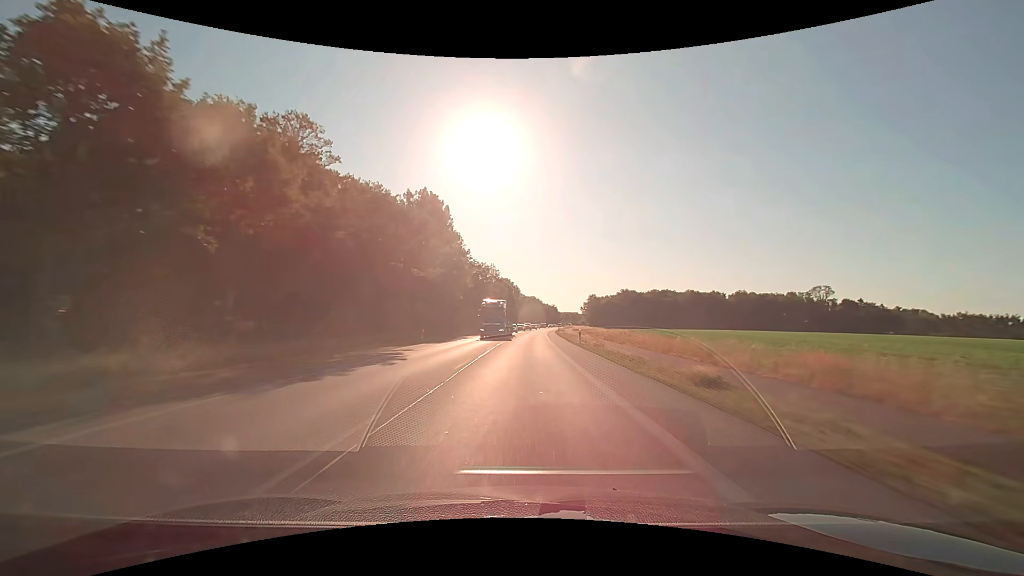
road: primary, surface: asphalt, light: Day
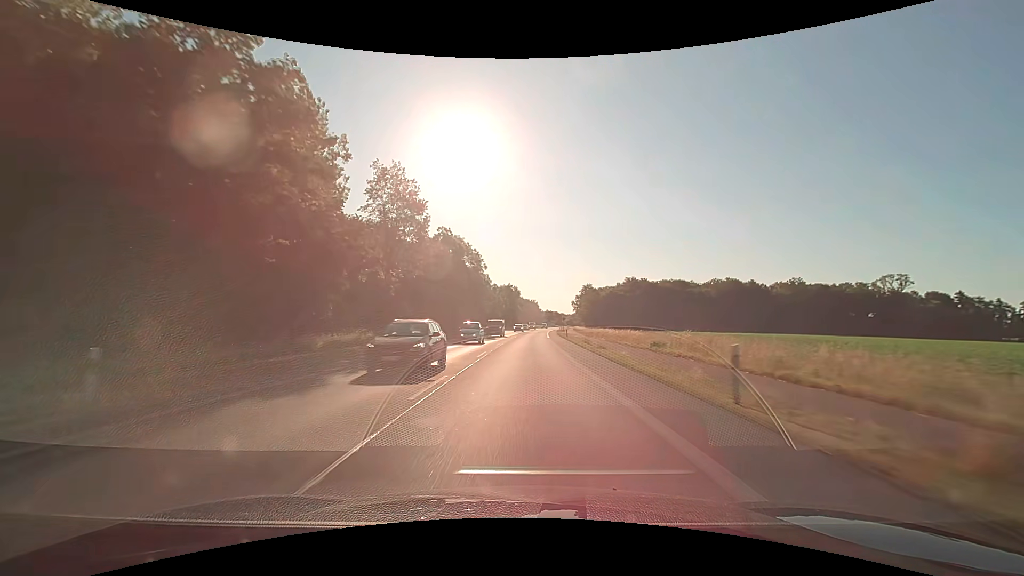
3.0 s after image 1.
(+1.8, +79.0) m; +3°
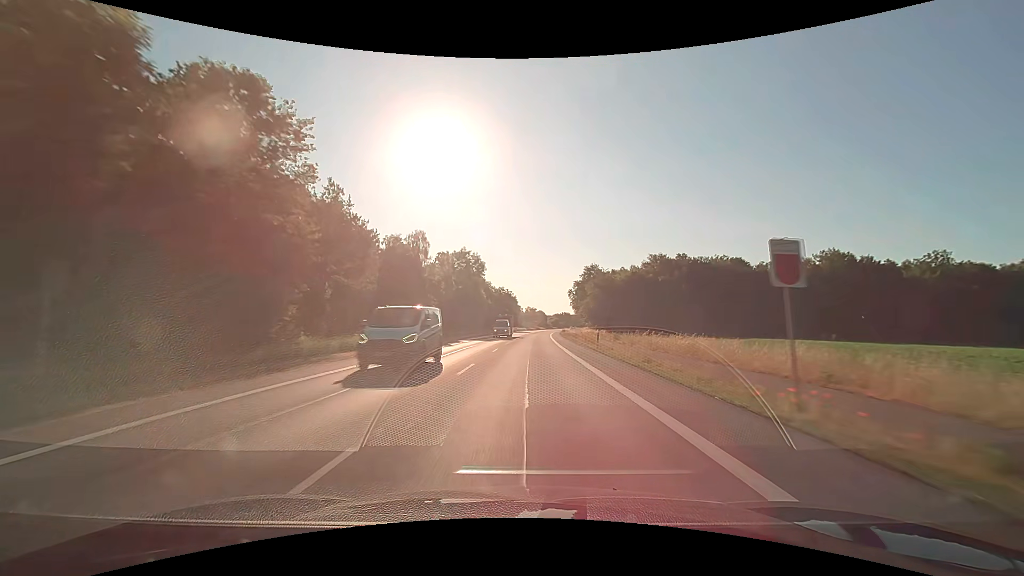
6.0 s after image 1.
(+1.6, +78.9) m; +2°
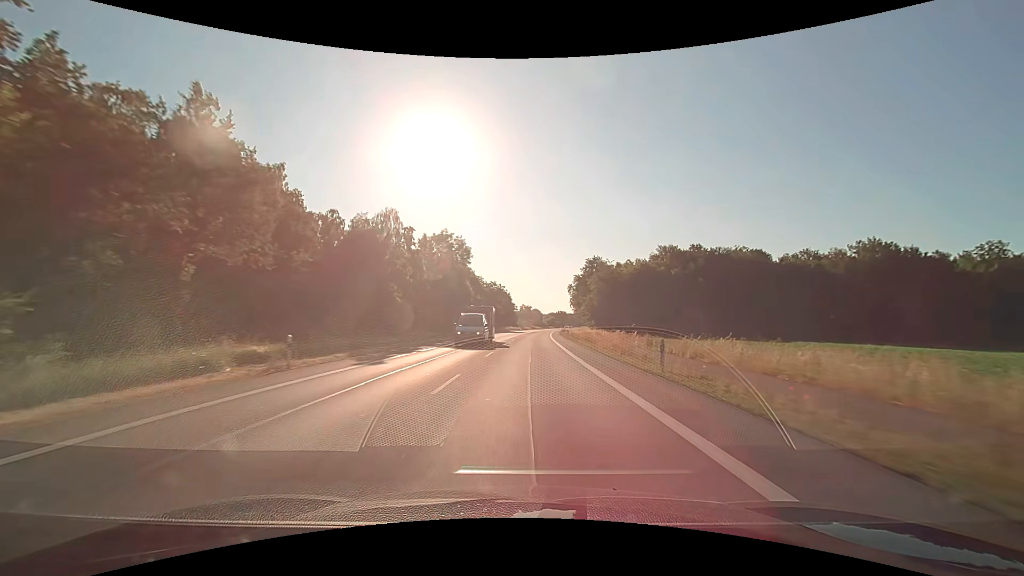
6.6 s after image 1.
(+0.1, +15.8) m; +1°
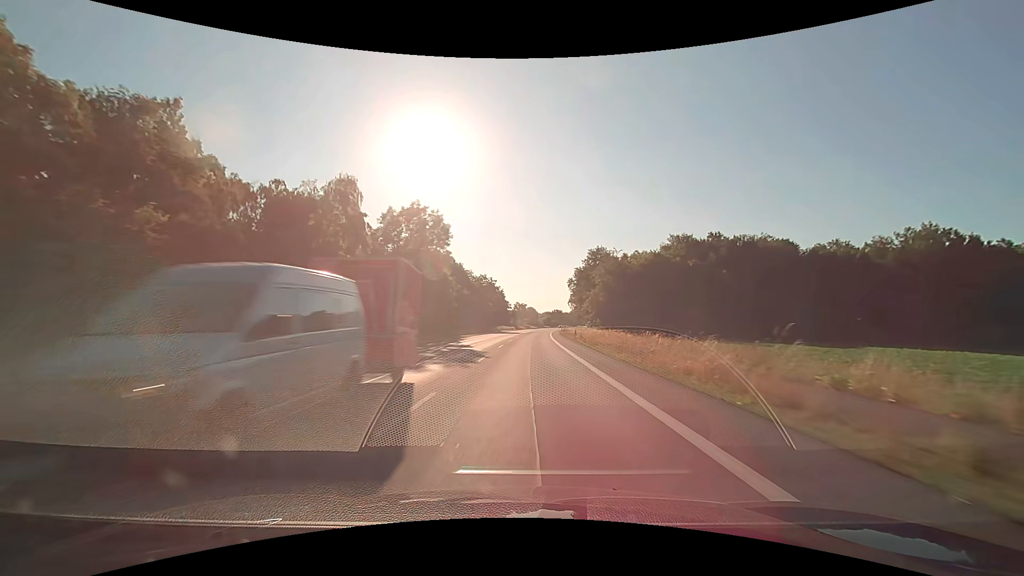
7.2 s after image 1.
(+0.1, +15.8) m; +1°
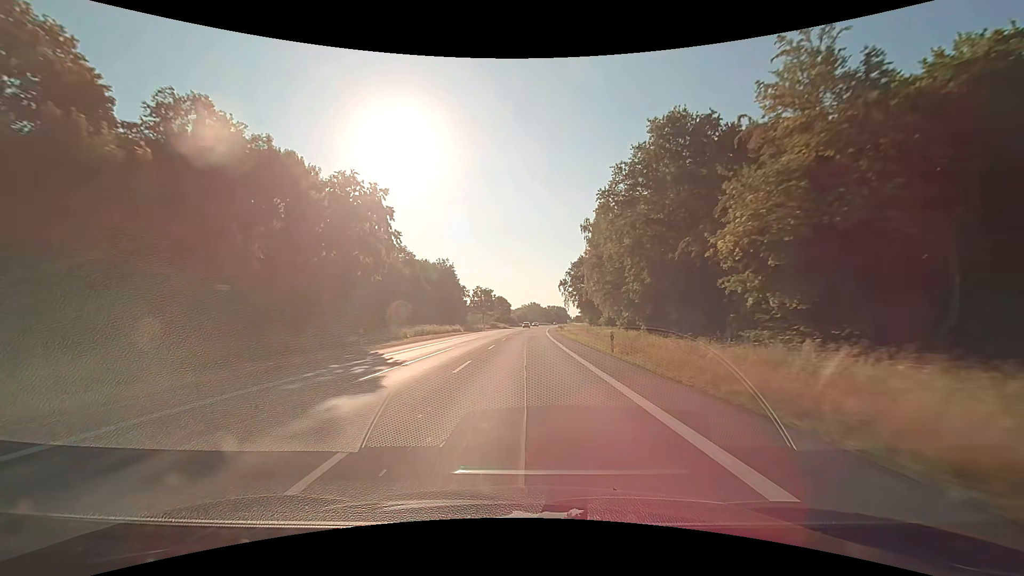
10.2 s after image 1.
(+1.9, +76.5) m; +3°
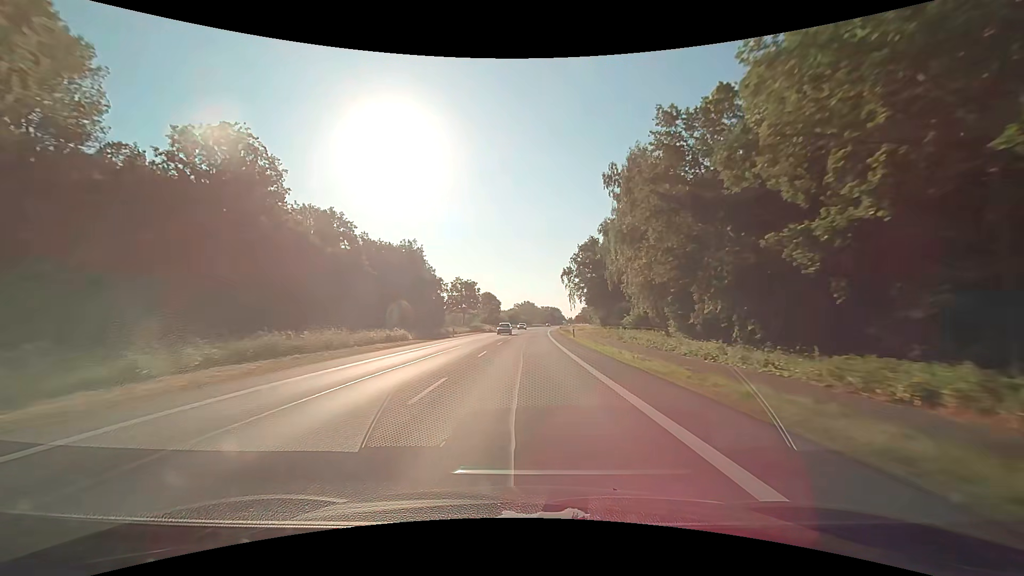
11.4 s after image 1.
(+0.3, +28.8) m; +1°
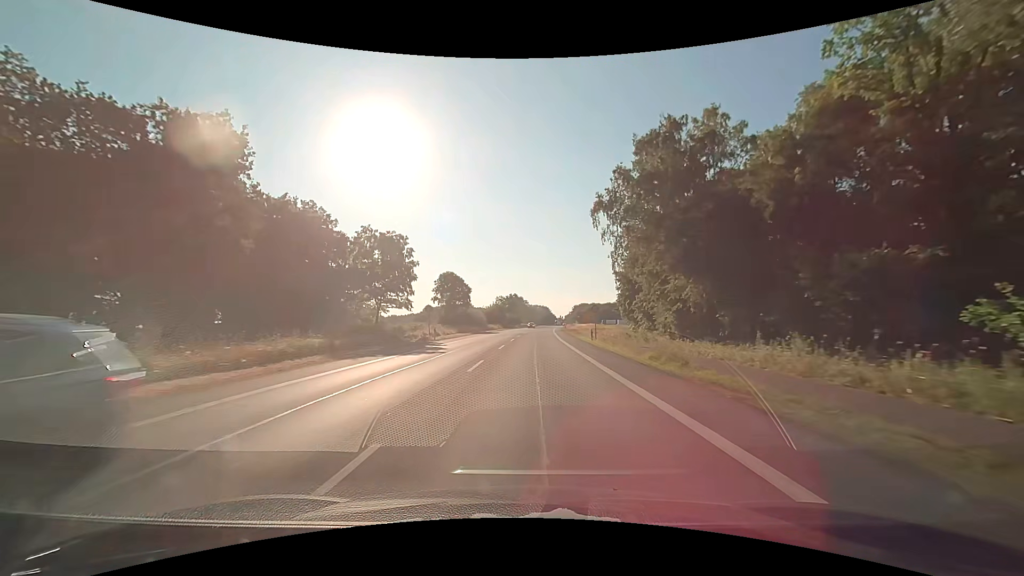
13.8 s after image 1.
(+0.3, +54.5) m; +1°
(0, +10) (0, +20) (+1, +30) (+1, +40) (+1, +50) (+2, +60) (+2, +70) (+3, +80) (+4, +90) (+4, +100) m
